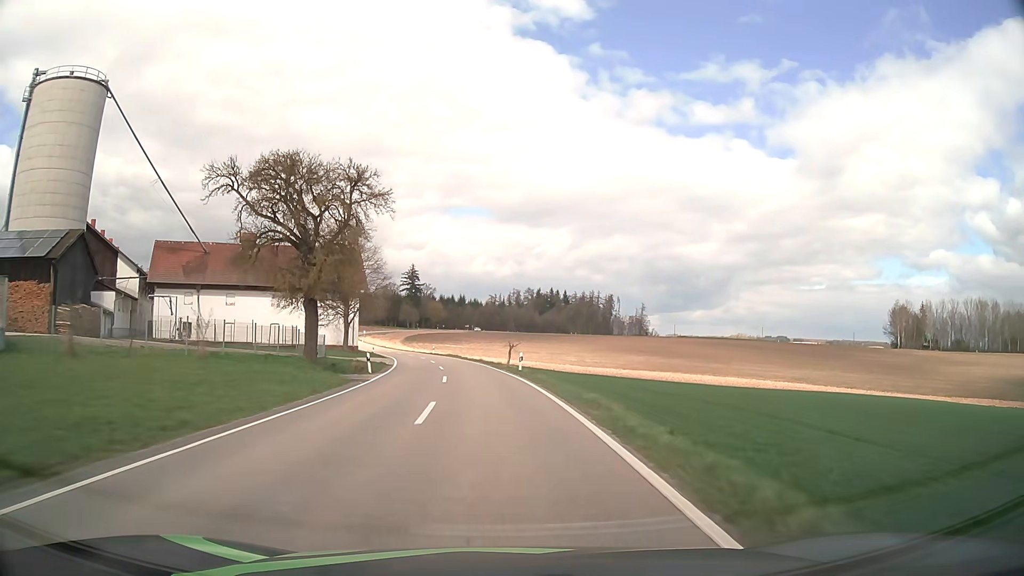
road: tertiary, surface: asphalt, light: Day
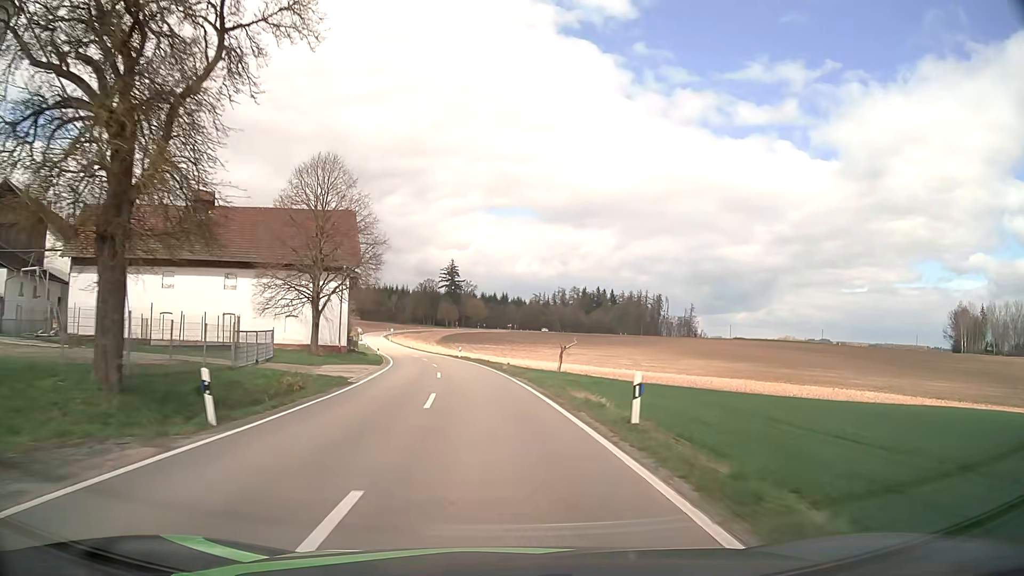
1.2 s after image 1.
(-0.7, +21.5) m; -4°
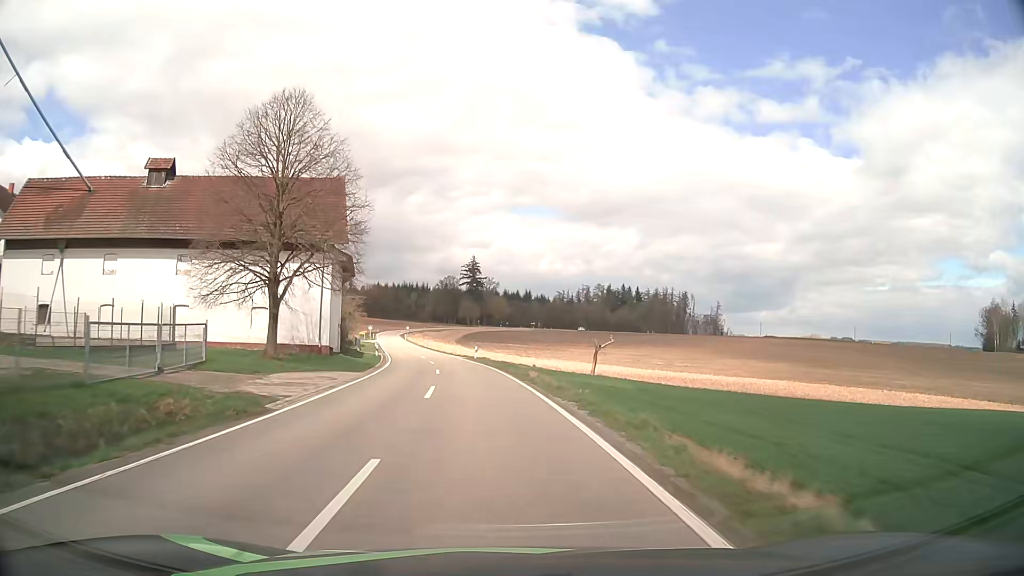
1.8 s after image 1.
(-0.2, +10.8) m; -2°
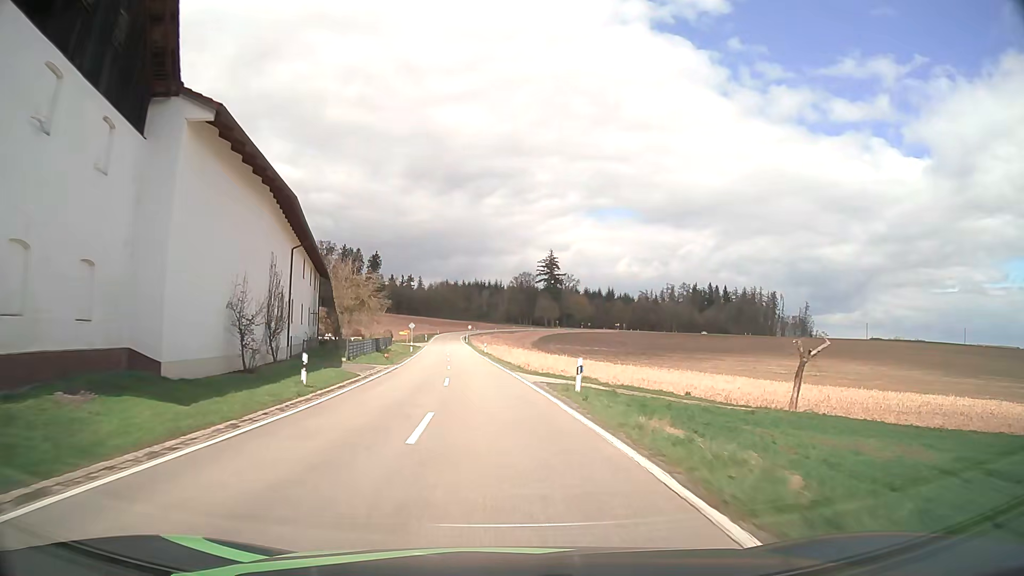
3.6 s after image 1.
(-2.1, +32.5) m; -7°
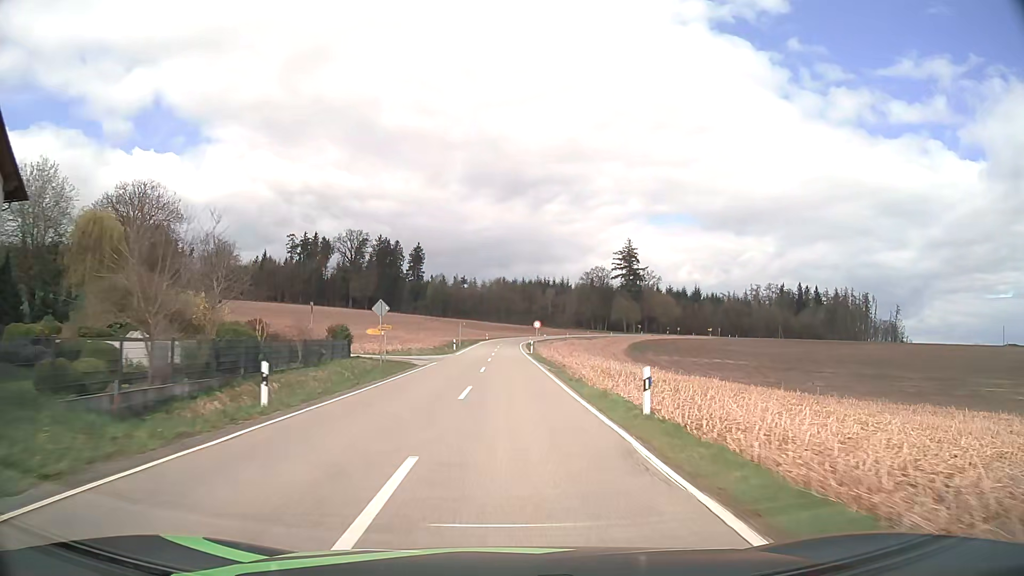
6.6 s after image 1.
(-3.5, +55.3) m; -5°
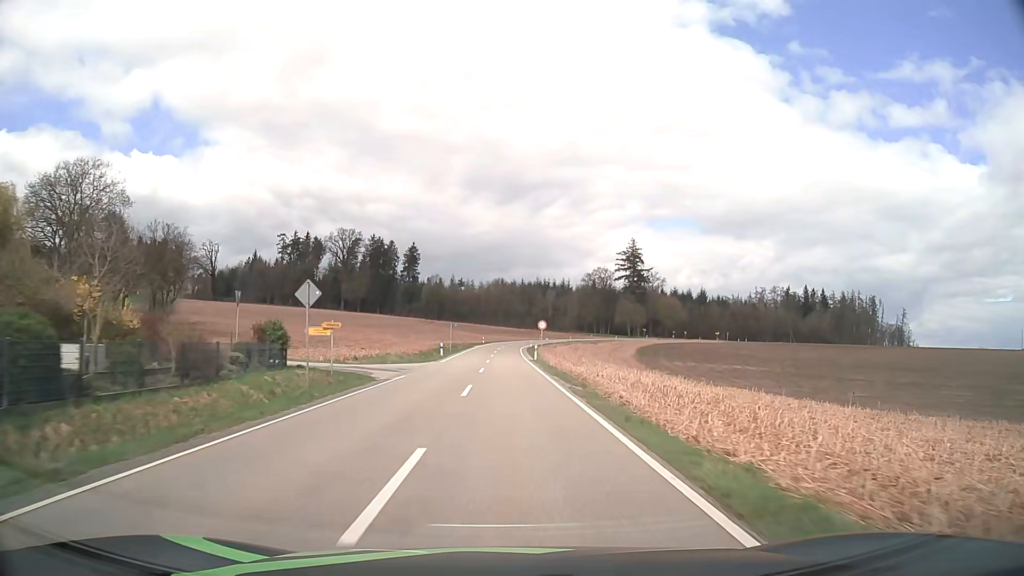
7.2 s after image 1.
(0.0, +11.1) m; 0°
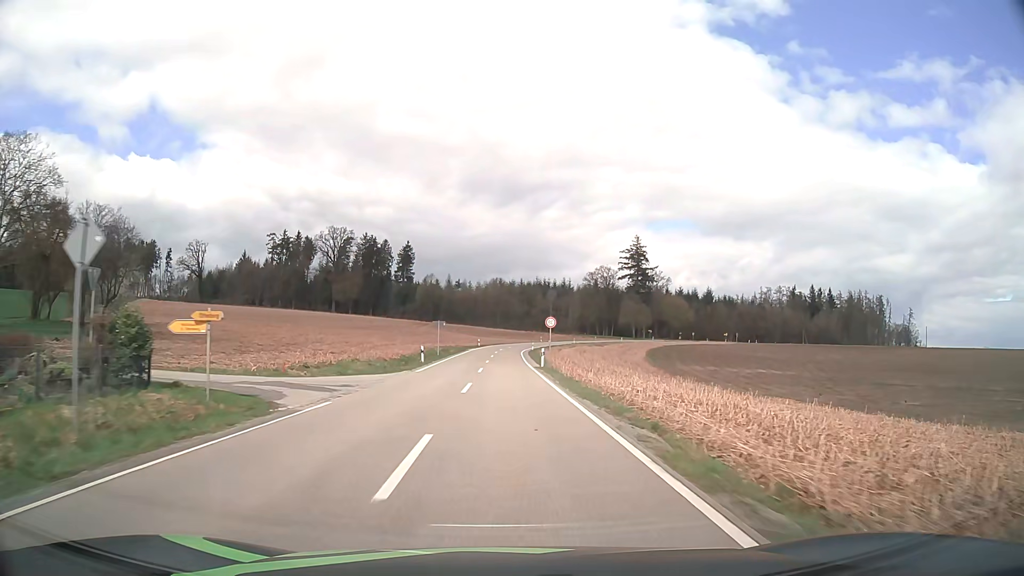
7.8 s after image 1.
(0.0, +11.1) m; 0°
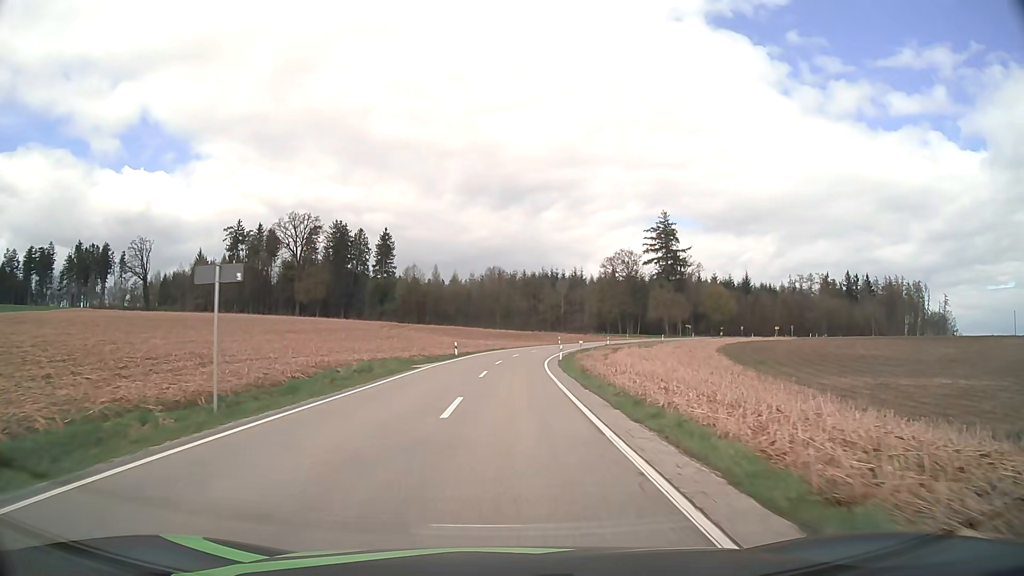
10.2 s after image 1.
(0.0, +44.0) m; 0°
(0, +10) (0, +20) (0, +30) (+1, +40) (+2, +50) (+3, +60) (+5, +70) (+7, +79) (+9, +89) (+13, +99) m
